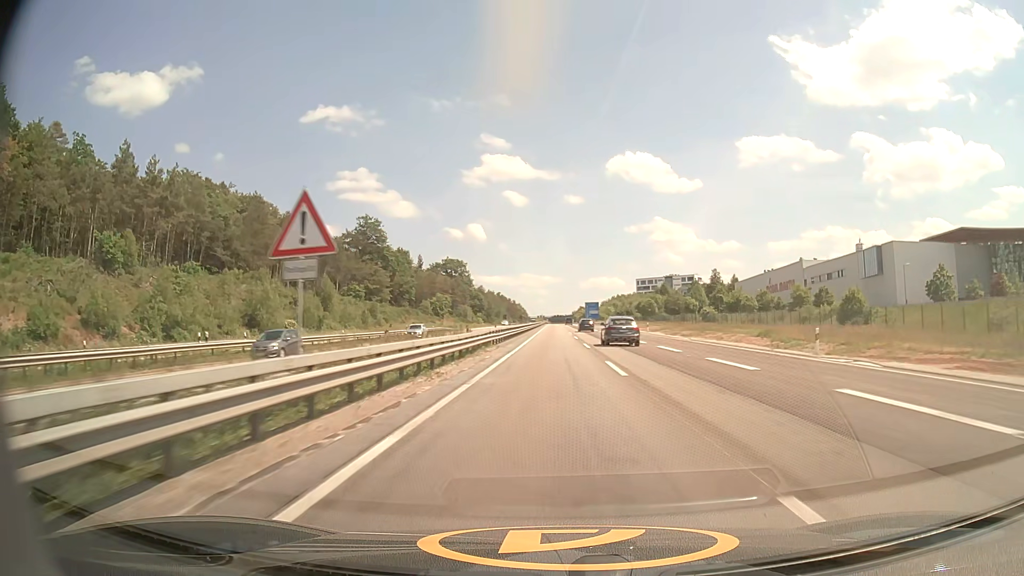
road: motorway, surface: asphalt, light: Day
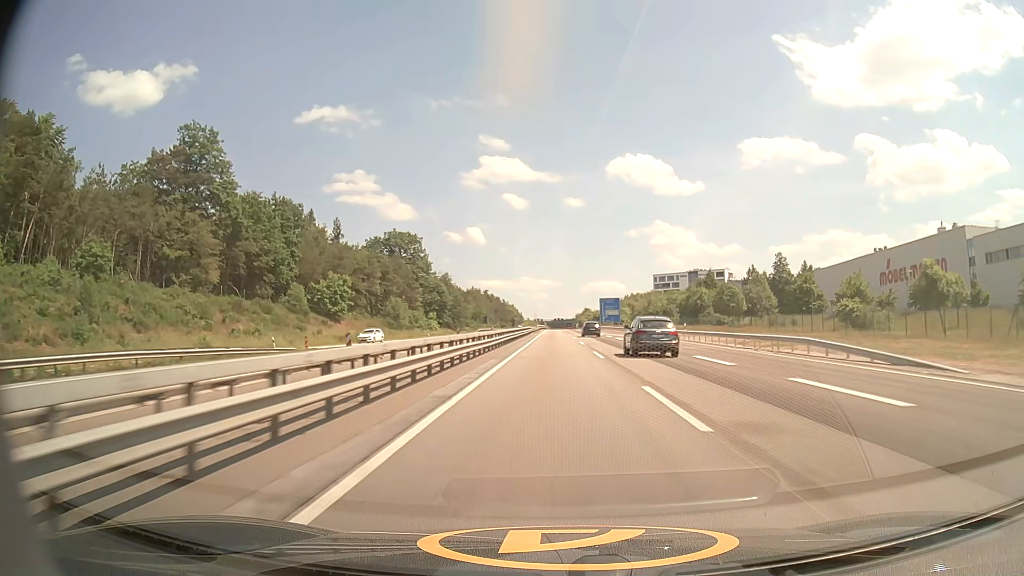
(-0.1, +79.8) m; 0°
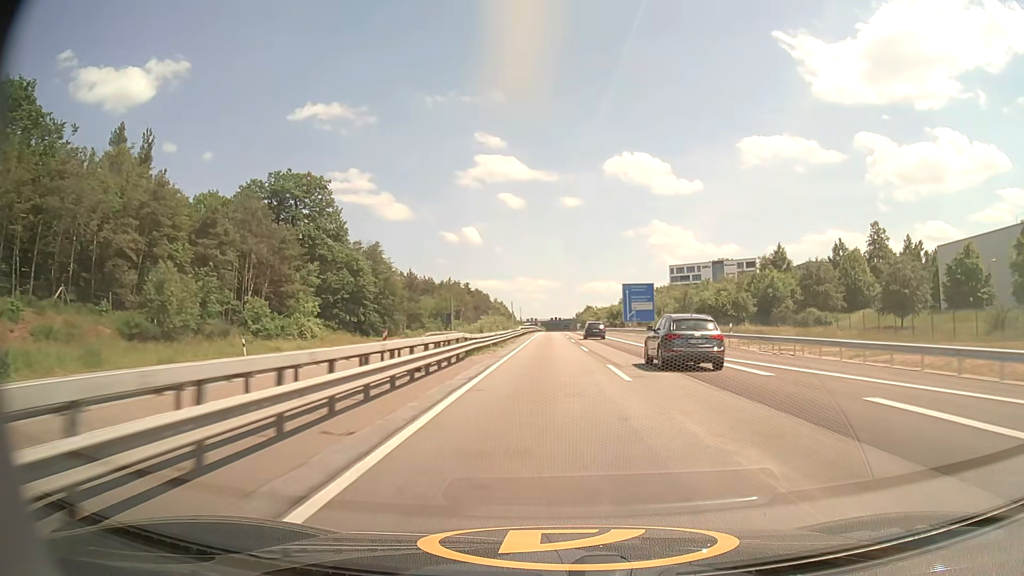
(+0.1, +63.8) m; 0°
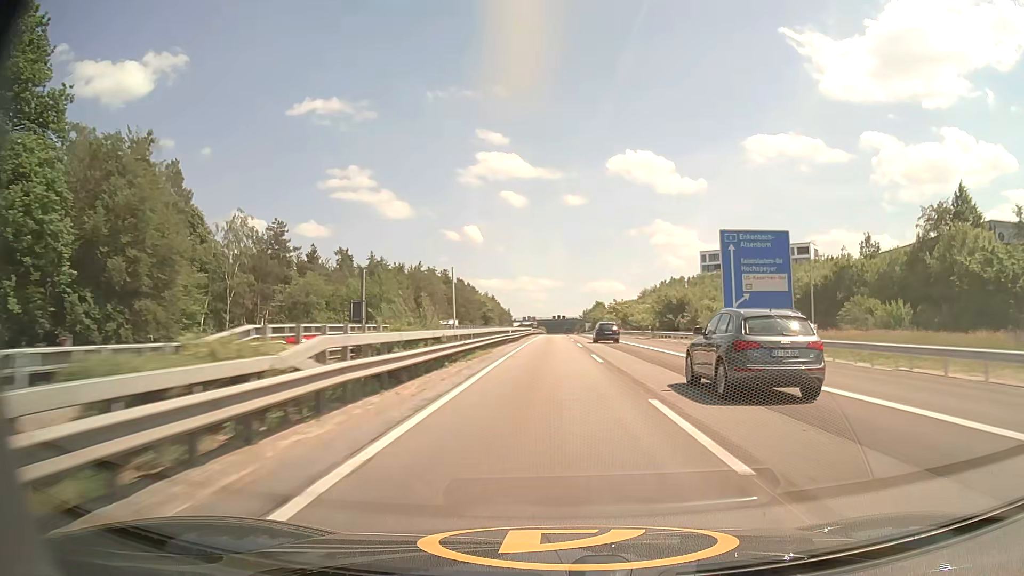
(-0.1, +63.3) m; 0°
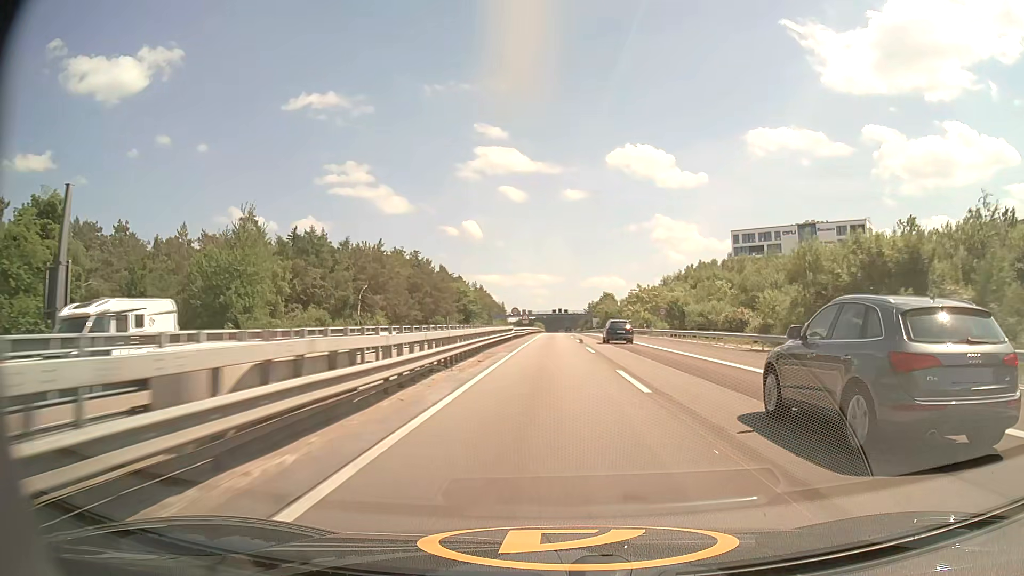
(+0.2, +46.5) m; 0°
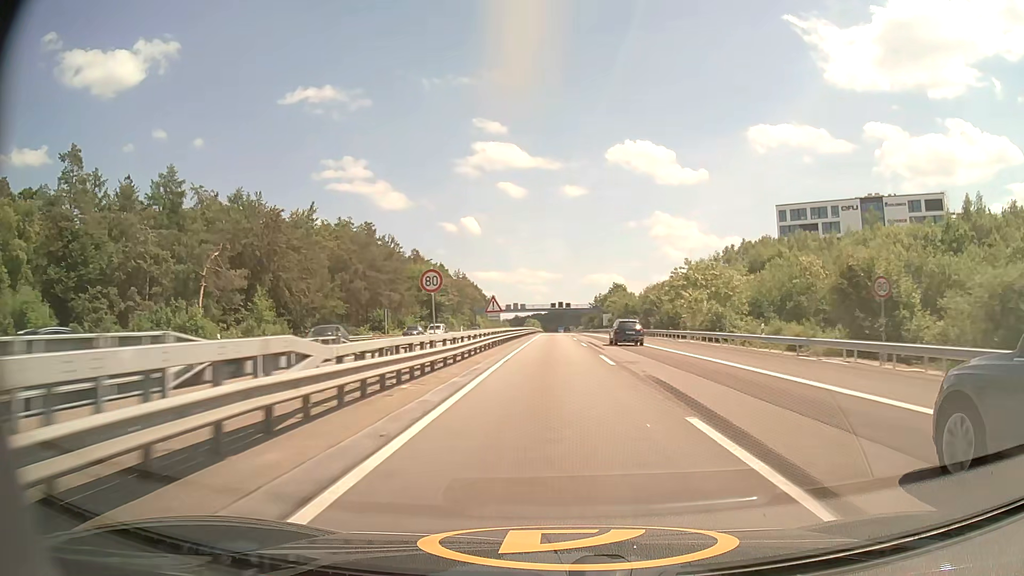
(0.0, +44.8) m; 0°
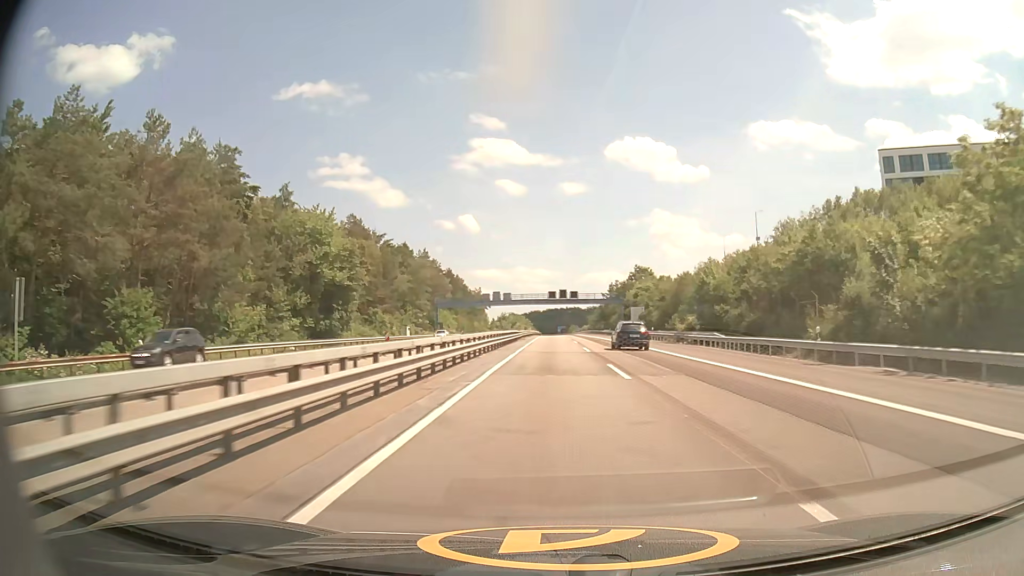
(+0.1, +58.0) m; 0°
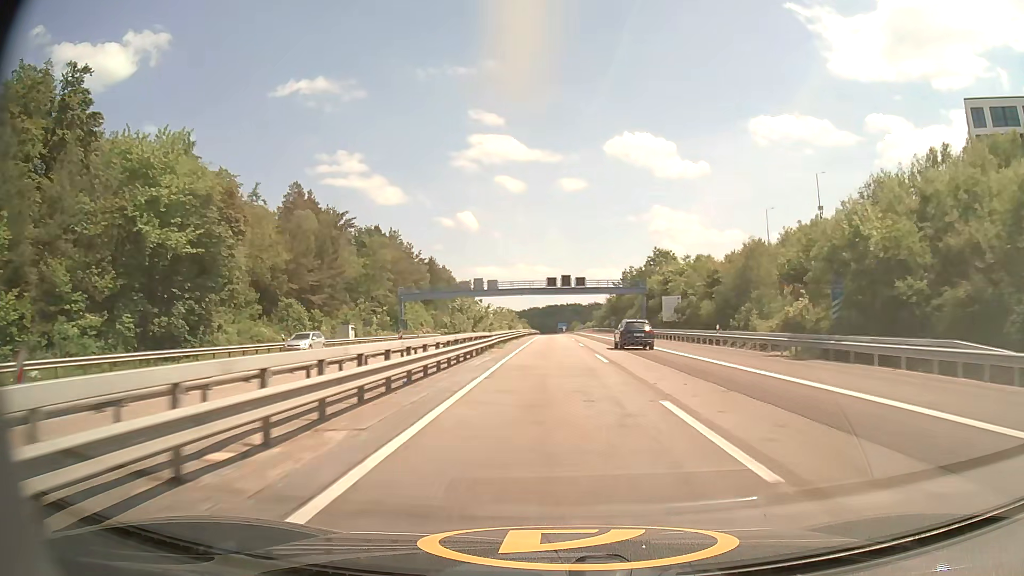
(0.0, +29.0) m; 0°
(0, +10) (0, +20) (0, +30) (0, +40) (0, +50) (0, +60) (0, +70) (0, +80) (0, +90) (0, +100) m
